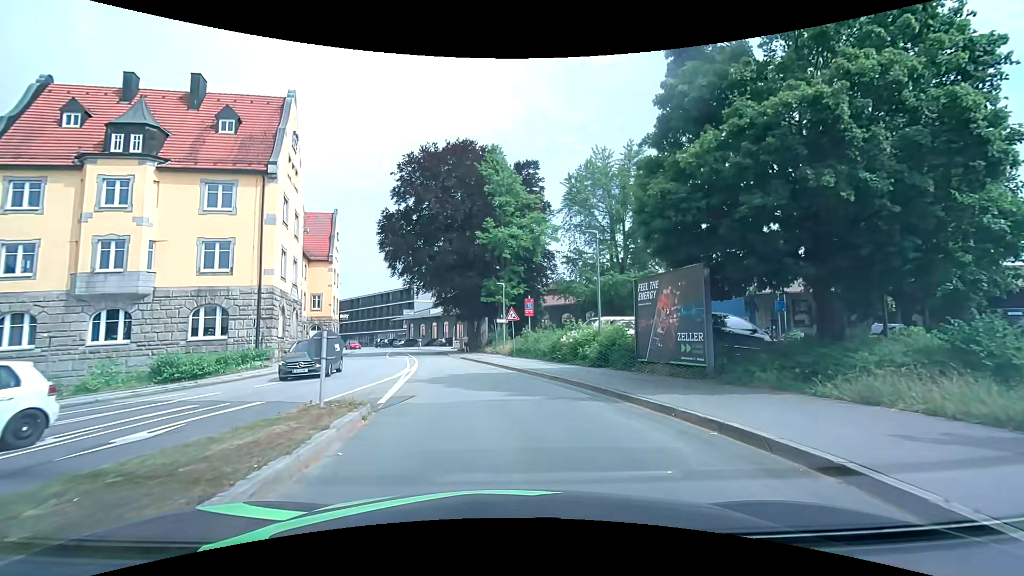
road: residential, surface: asphalt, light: Day
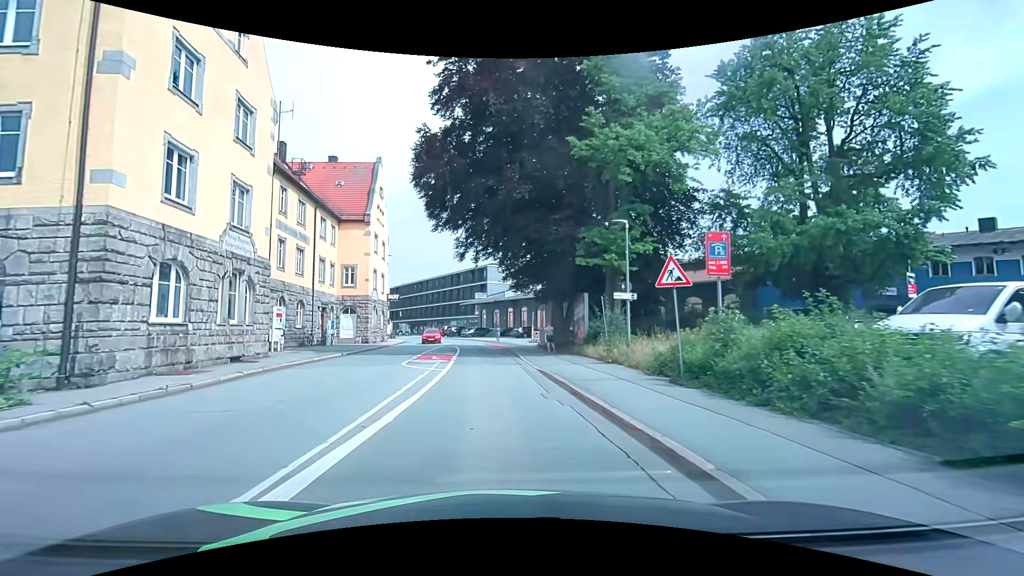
(-1.5, +18.7) m; -10°
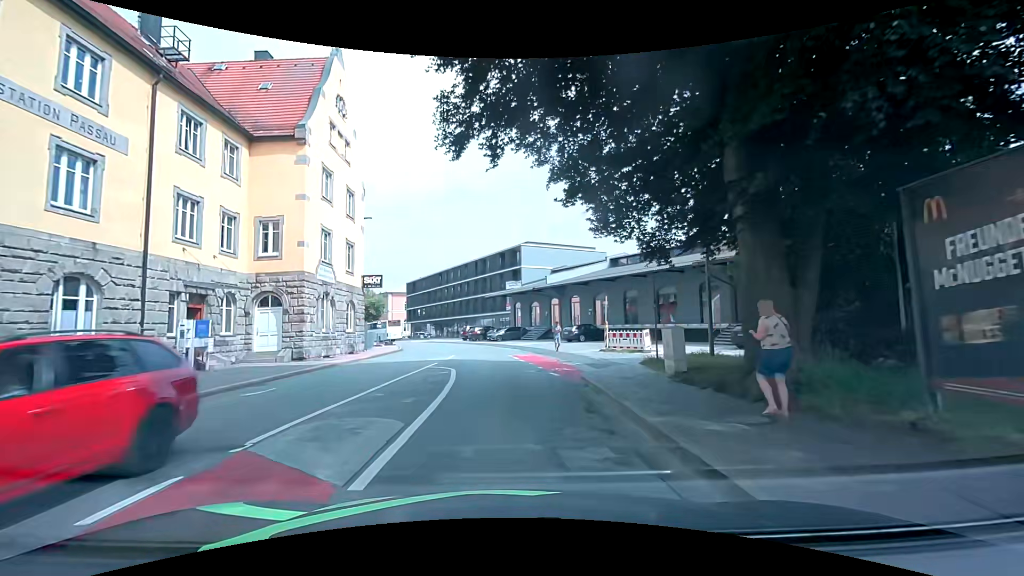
(-0.9, +21.8) m; -4°
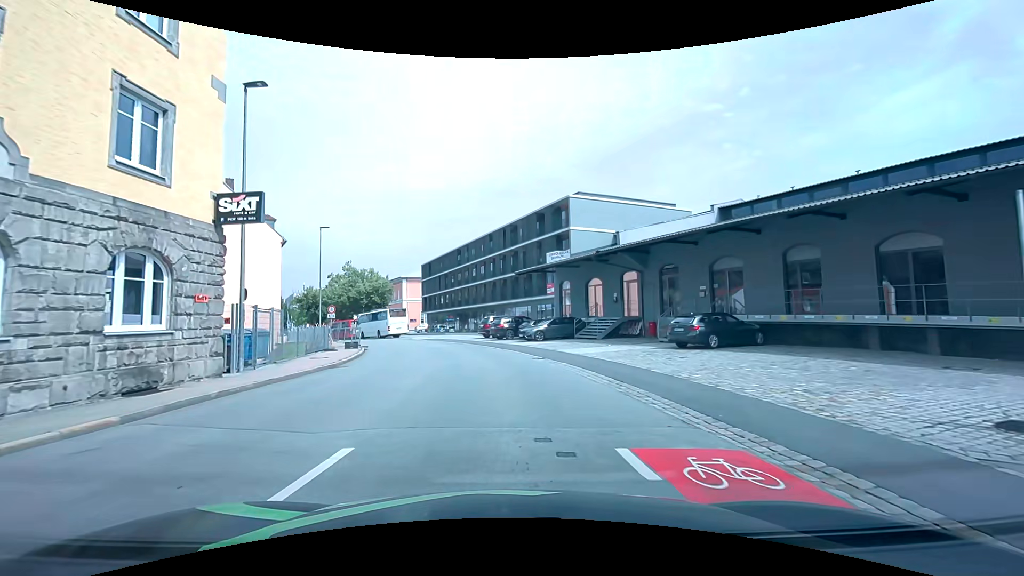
(-0.6, +20.7) m; -4°
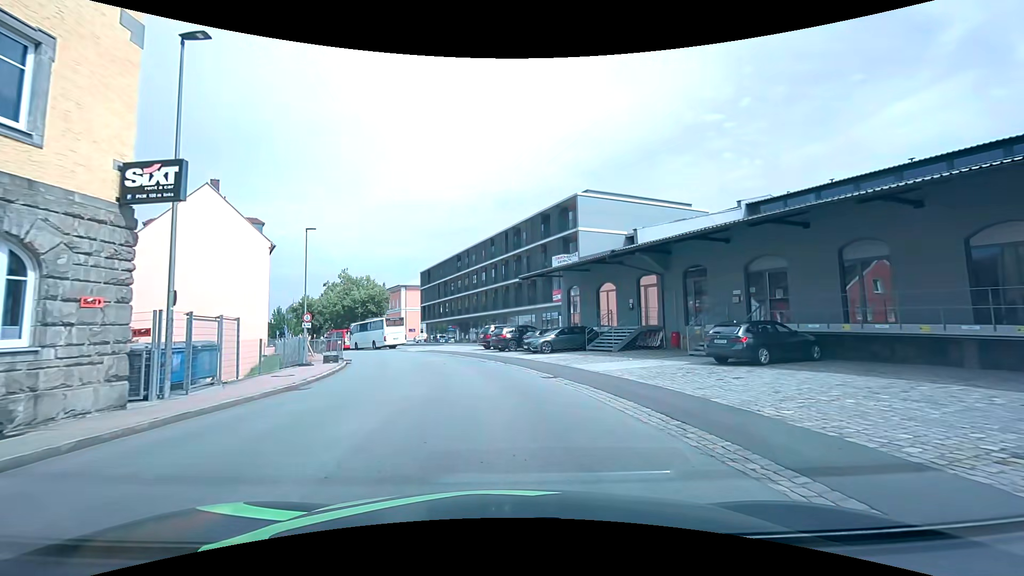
(0.0, +3.7) m; 0°
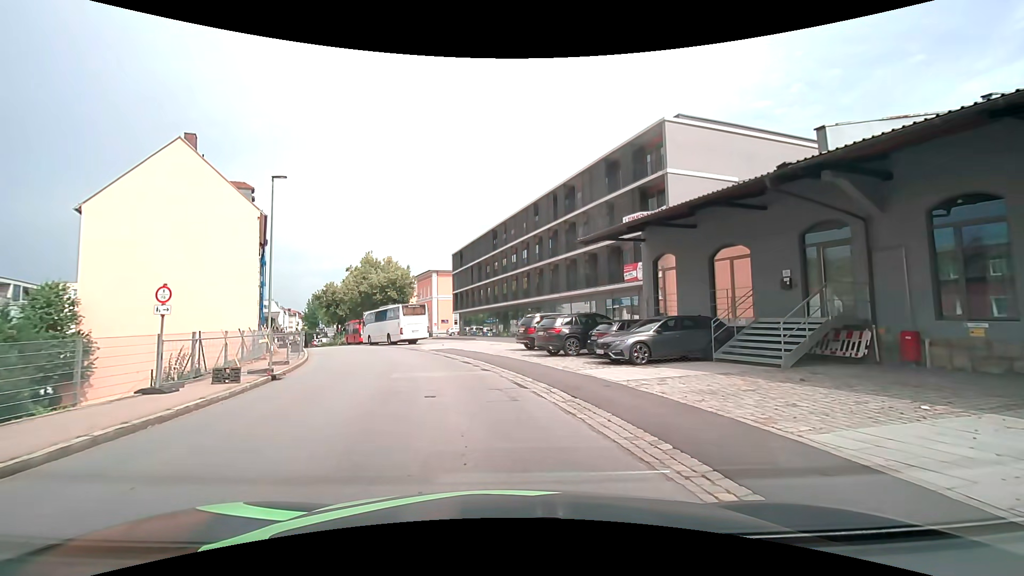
(-0.5, +12.6) m; -5°
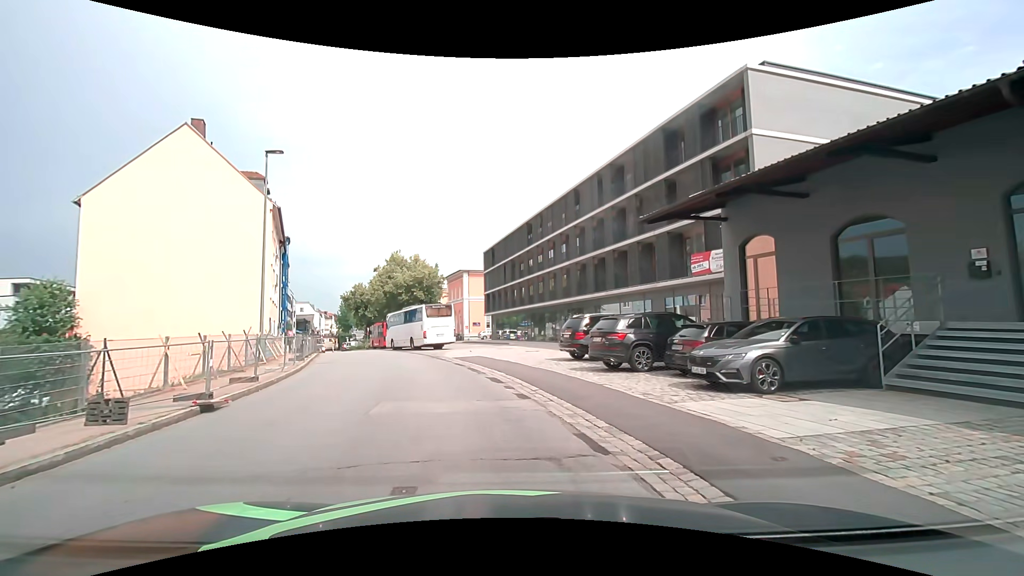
(-0.2, +5.2) m; -3°
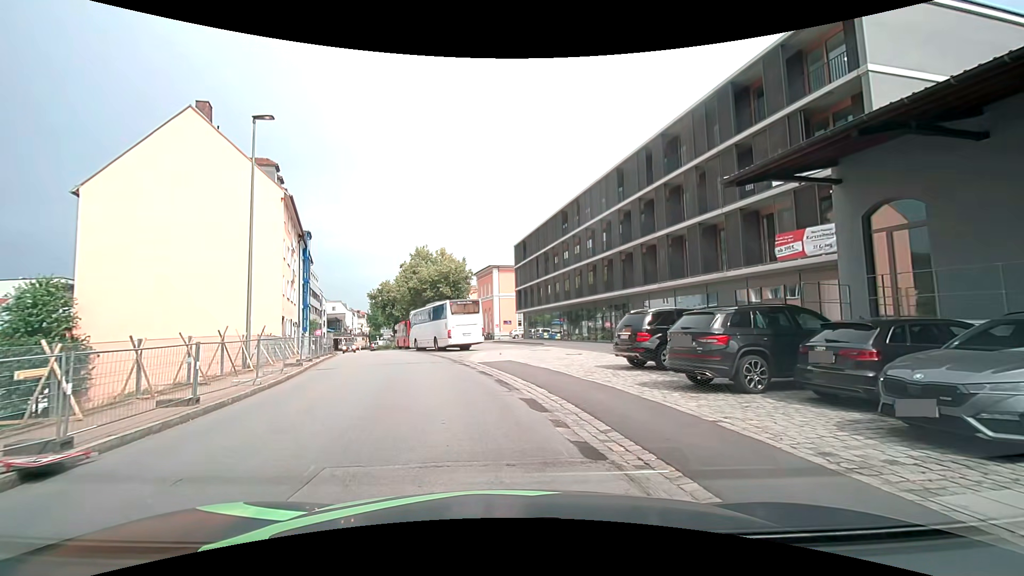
(-0.2, +4.4) m; -1°
(-1, +10) (-4, +20) (-7, +29) (-10, +39) (-14, +48) (-17, +57) (-21, +66) (-25, +76) (-29, +85) (-32, +94) m
